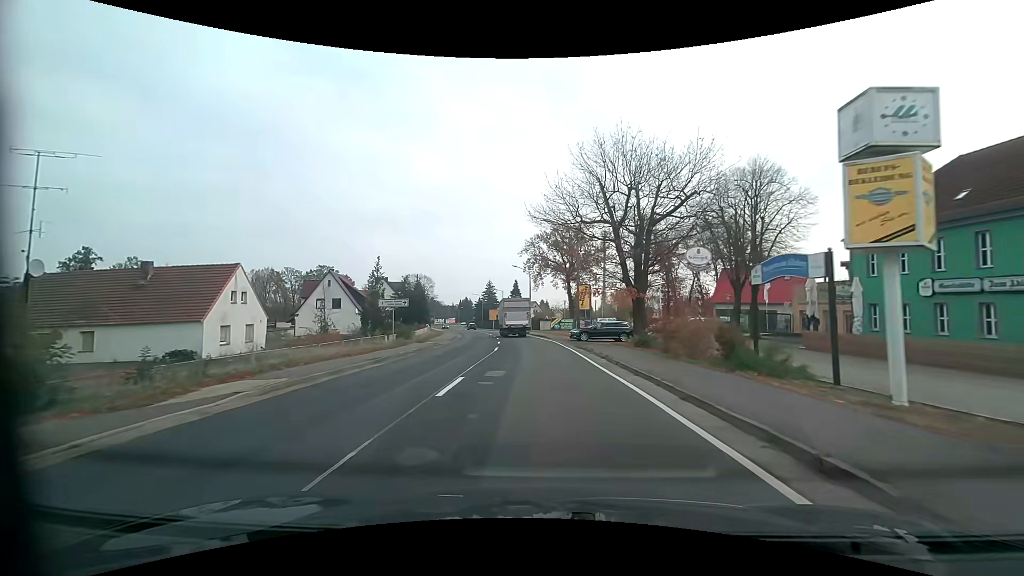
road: primary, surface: asphalt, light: Day
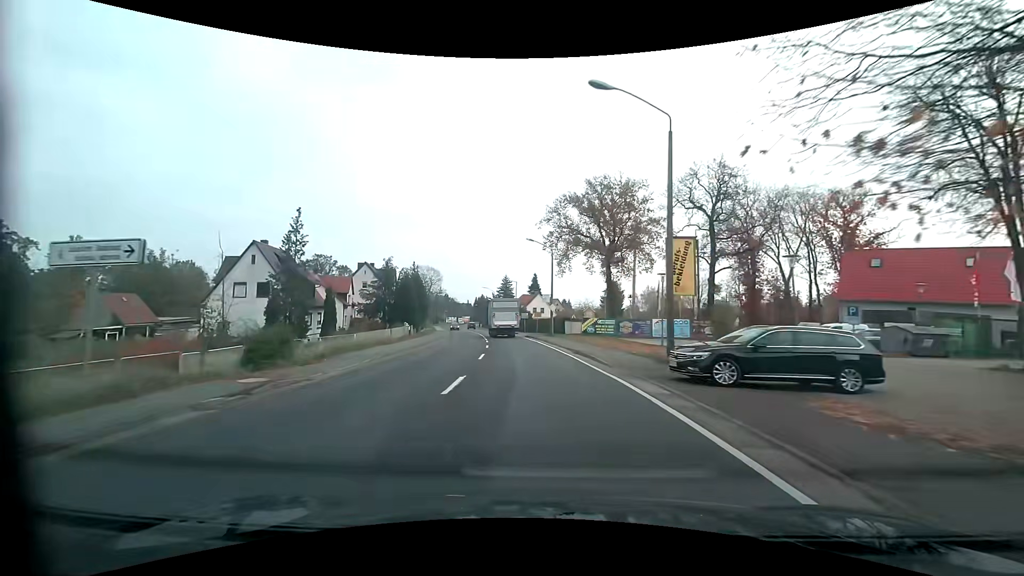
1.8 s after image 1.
(-0.3, +24.0) m; -2°
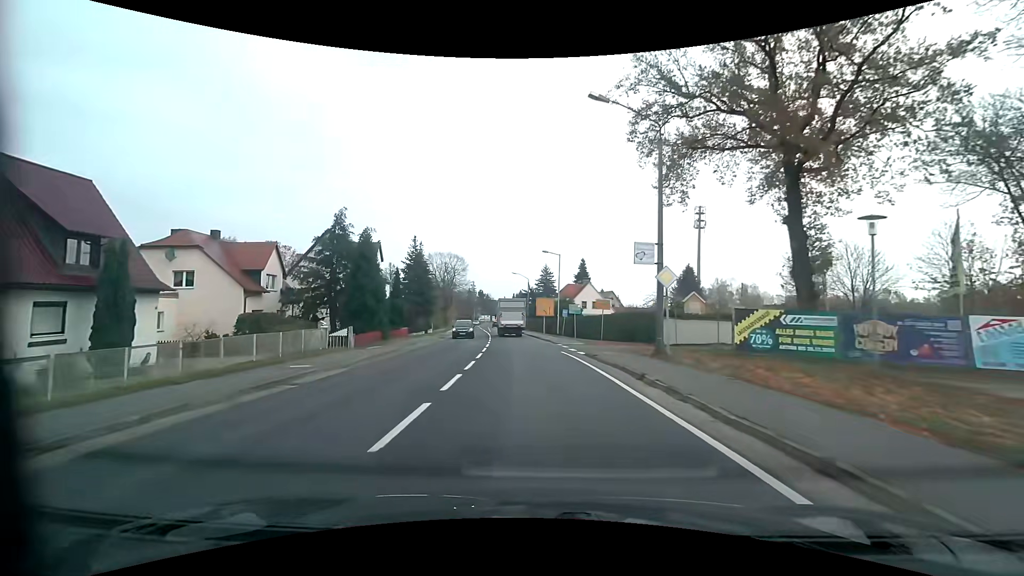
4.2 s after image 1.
(-1.3, +31.6) m; -4°
